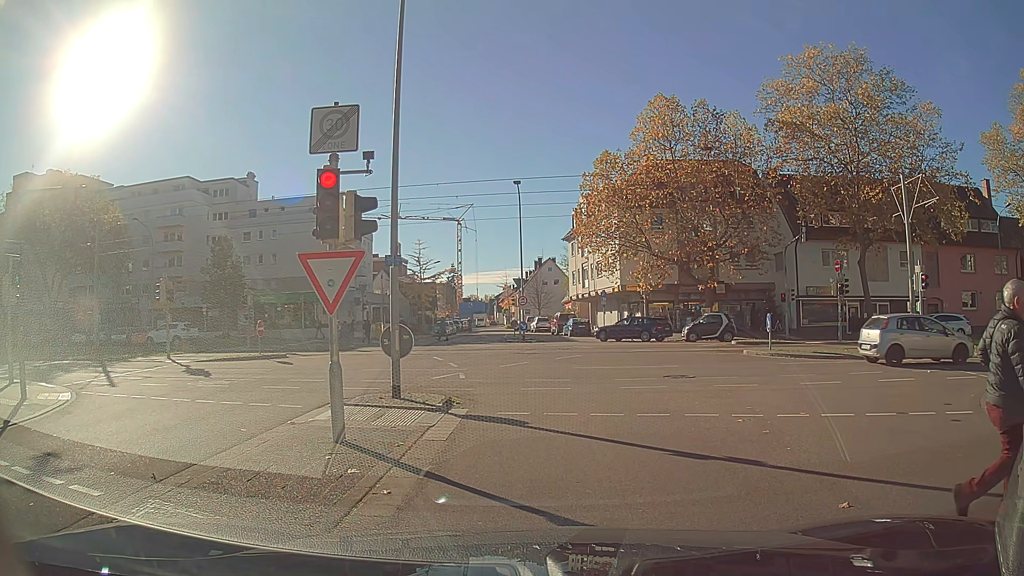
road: residential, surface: asphalt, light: Day
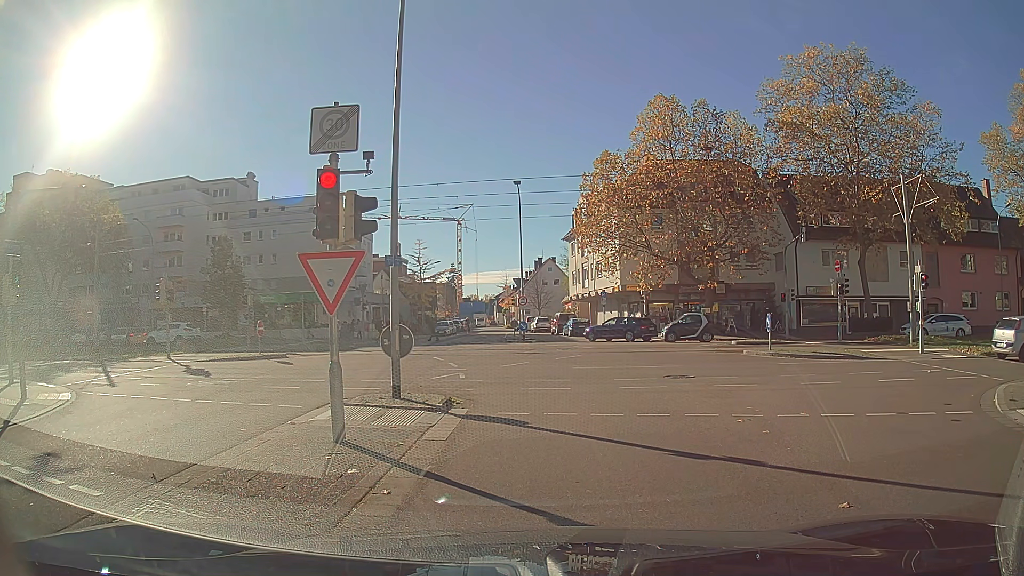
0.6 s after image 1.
(0.0, 0.0) m; 0°
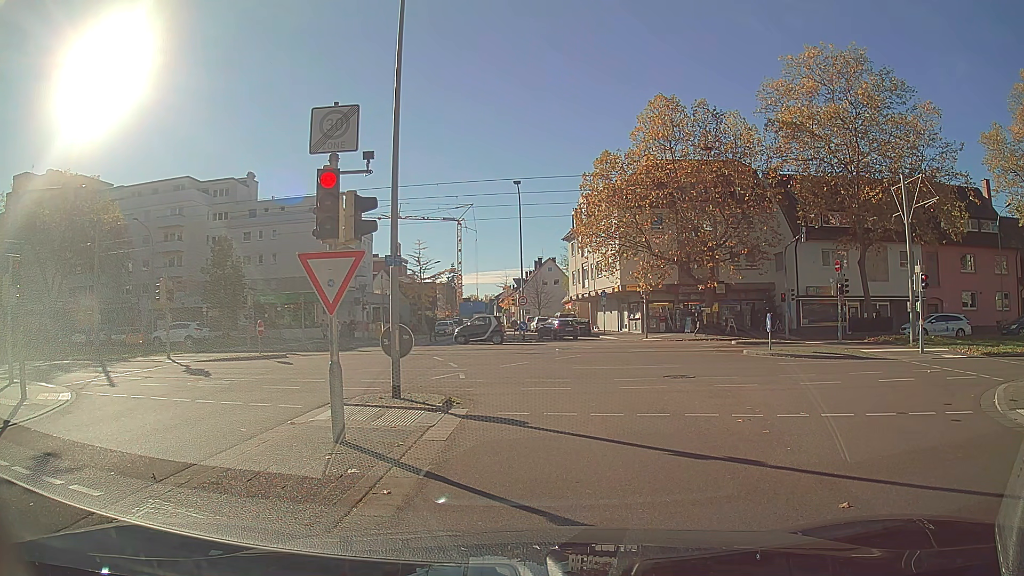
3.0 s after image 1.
(0.0, 0.0) m; 0°
(0, +10) (-1, +20) (-4, +29) (-11, +36) (-21, +38) (-31, +38) (-41, +39) (-51, +39) (-61, +40) (-71, +41) m
